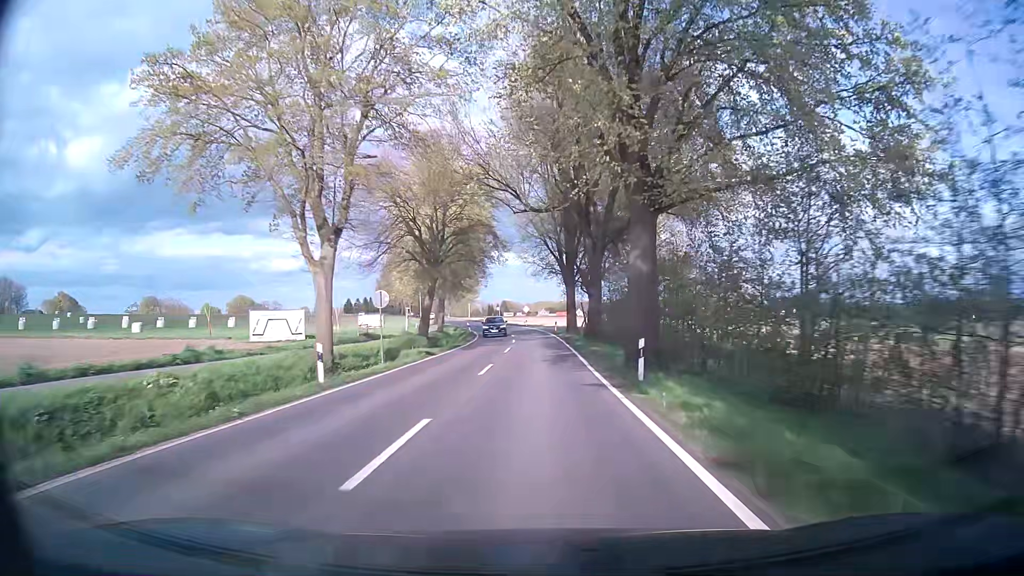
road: tertiary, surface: asphalt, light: Day
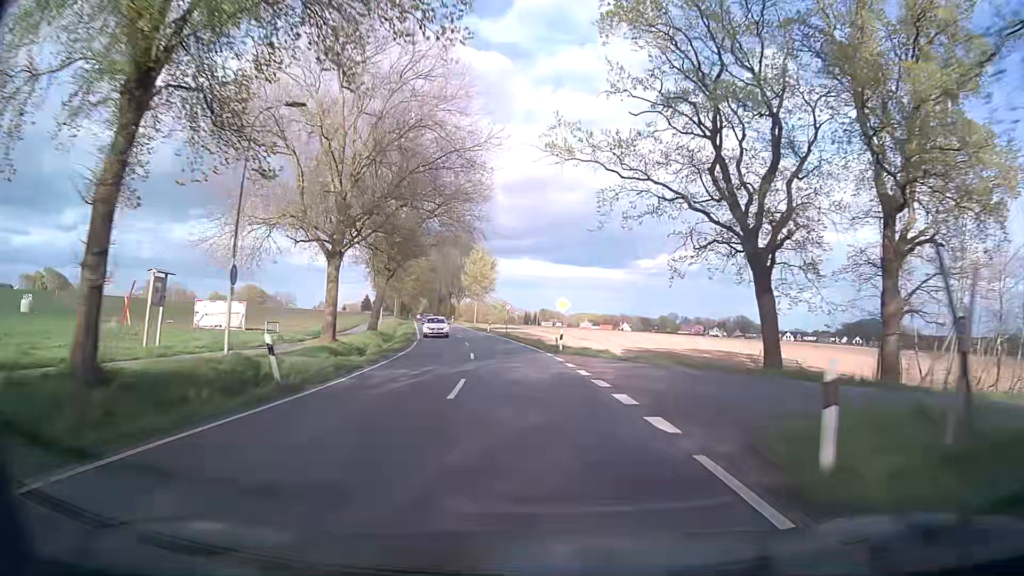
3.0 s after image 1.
(-1.1, +53.7) m; -4°
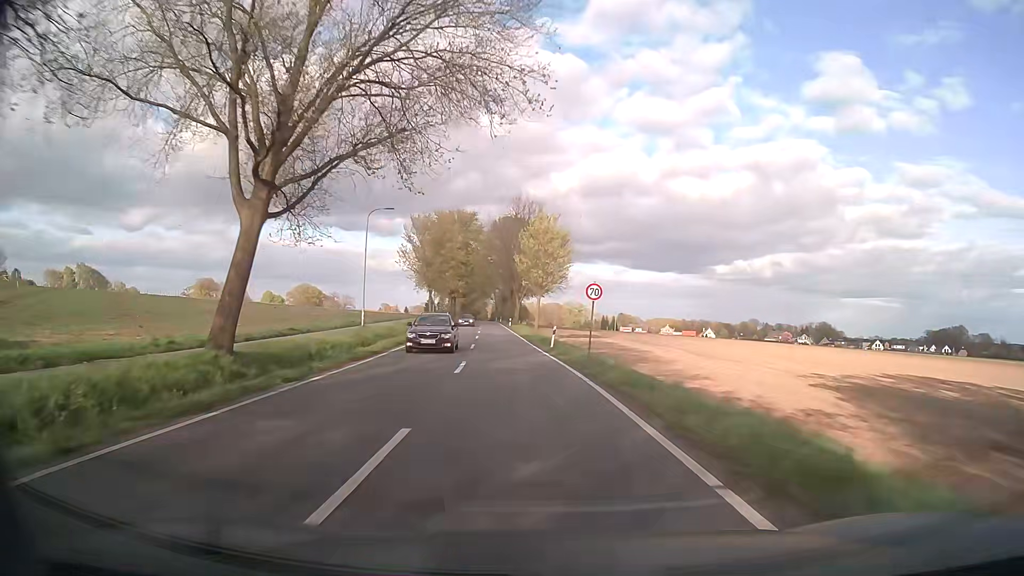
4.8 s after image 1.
(-1.6, +31.9) m; -6°
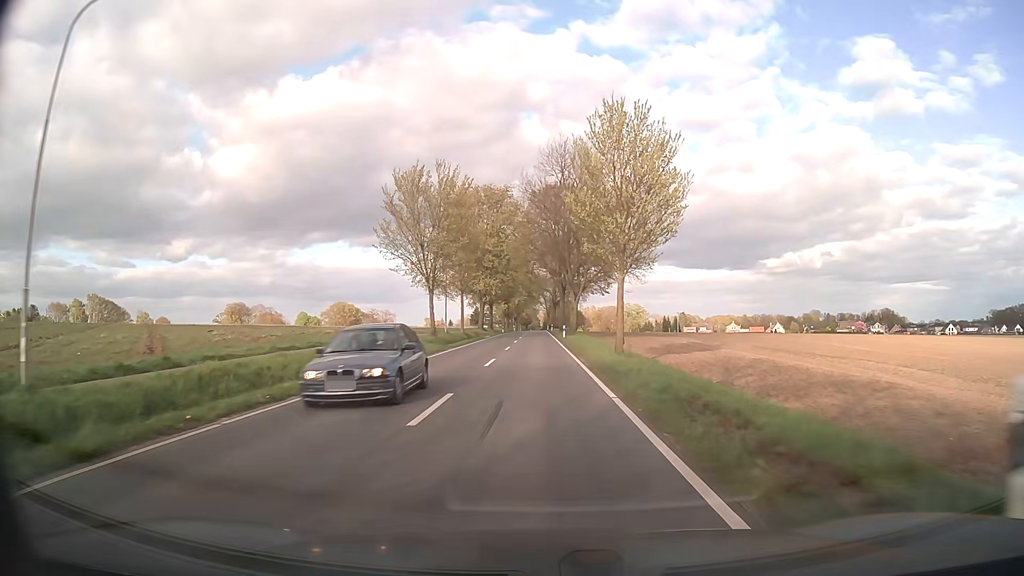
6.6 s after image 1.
(-1.4, +31.9) m; -5°
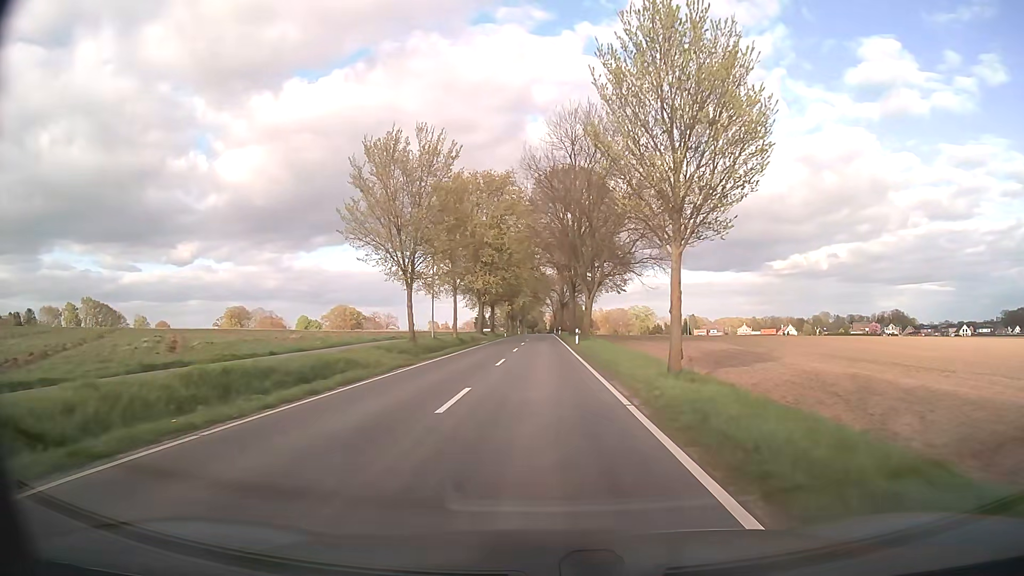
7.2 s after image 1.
(-0.1, +10.6) m; -1°
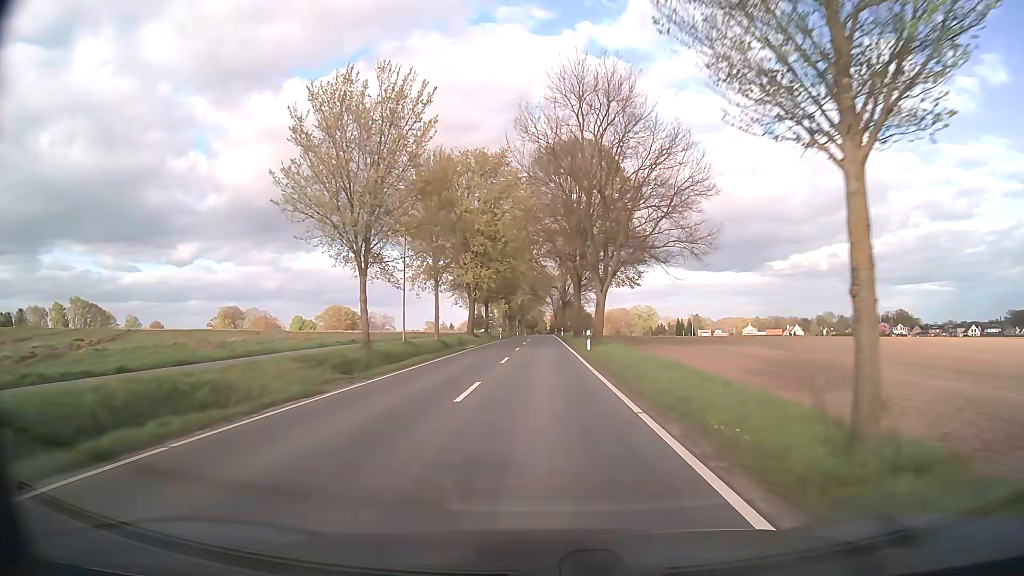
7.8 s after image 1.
(0.0, +10.6) m; 0°
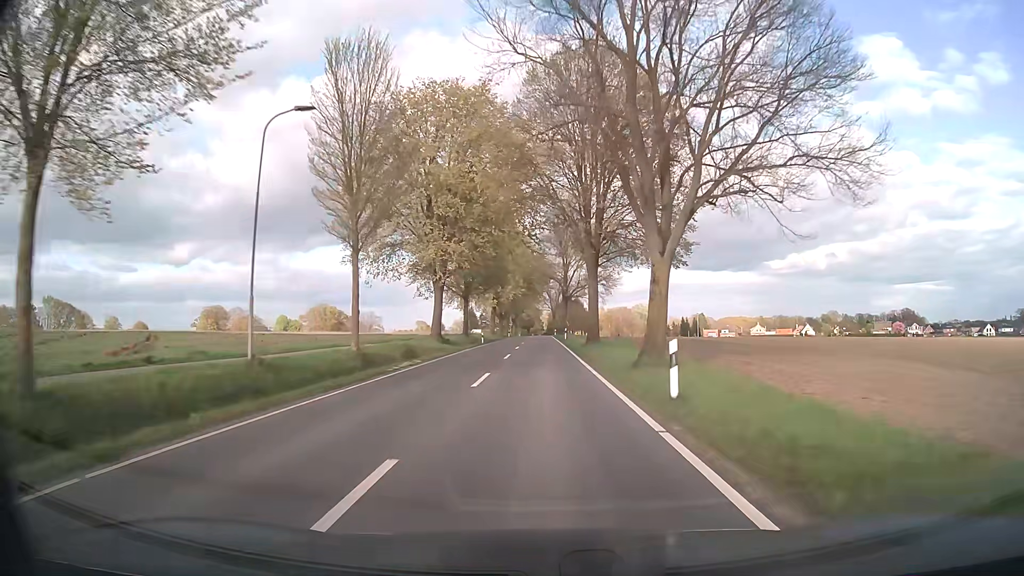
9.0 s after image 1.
(0.0, +21.3) m; 0°
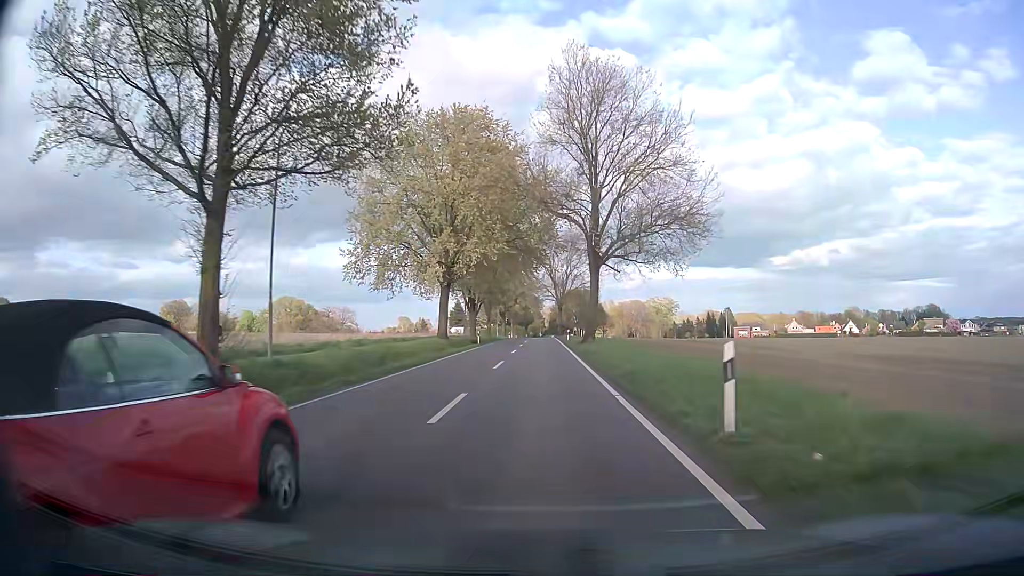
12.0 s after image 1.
(+0.1, +53.6) m; 0°
